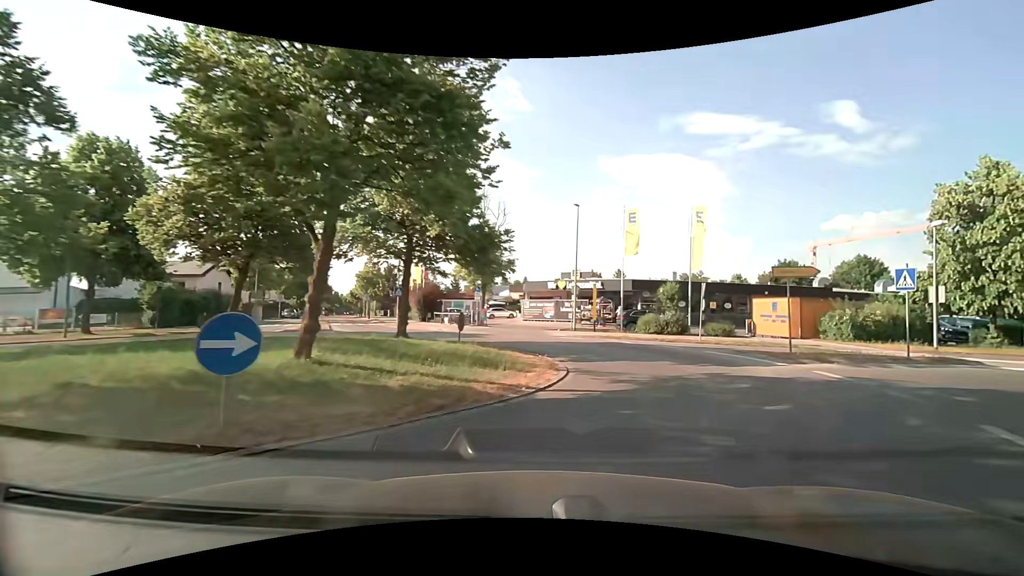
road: tertiary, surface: asphalt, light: Day
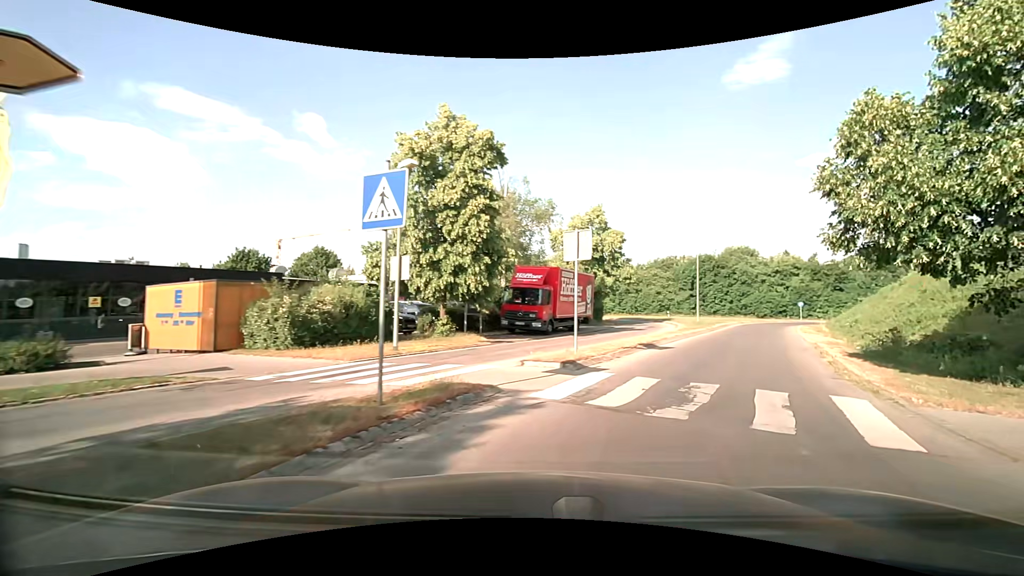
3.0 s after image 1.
(+6.7, +12.9) m; +55°
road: secondary_link
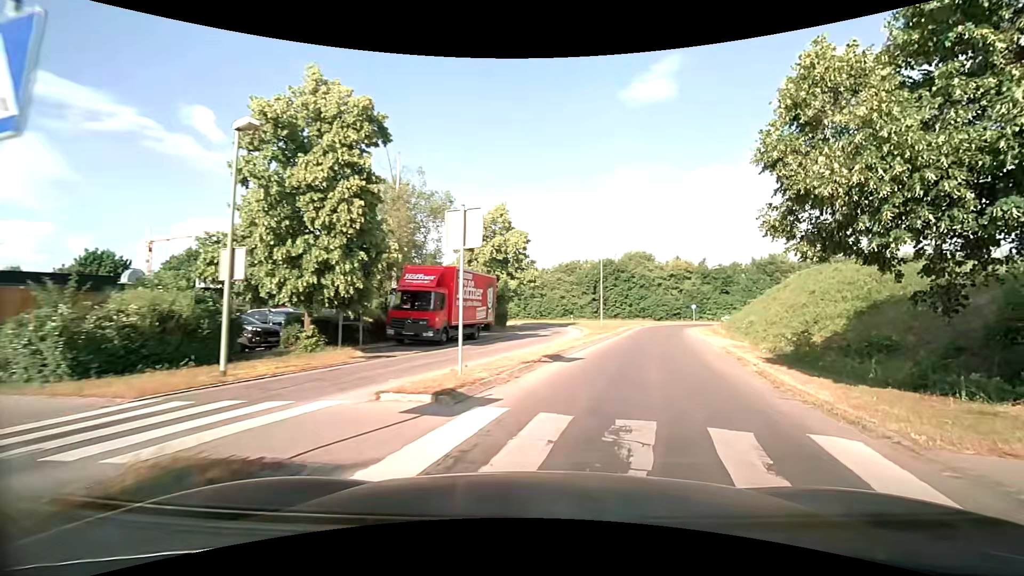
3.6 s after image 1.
(+0.4, +3.4) m; +11°
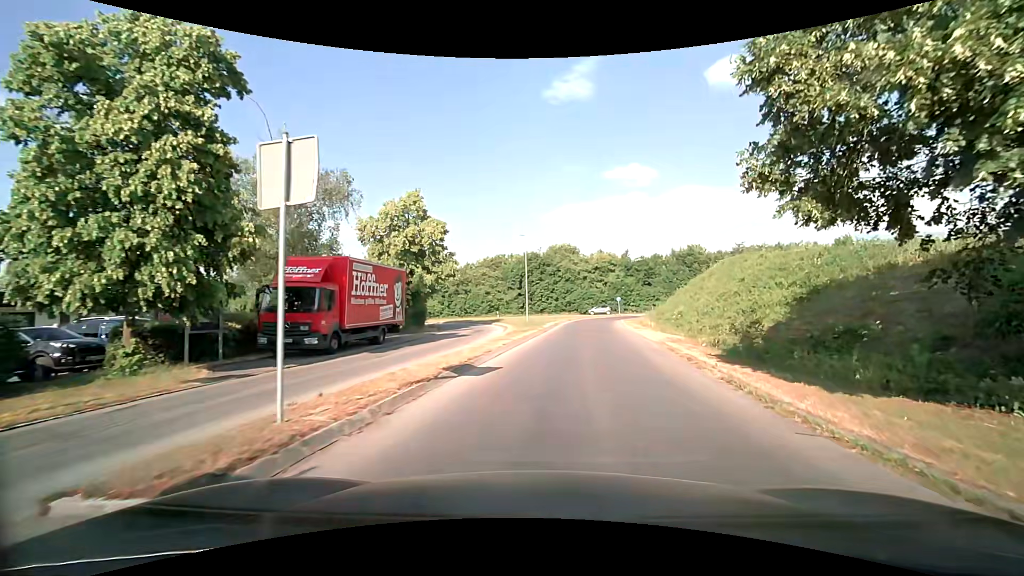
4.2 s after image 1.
(+0.3, +3.7) m; +7°
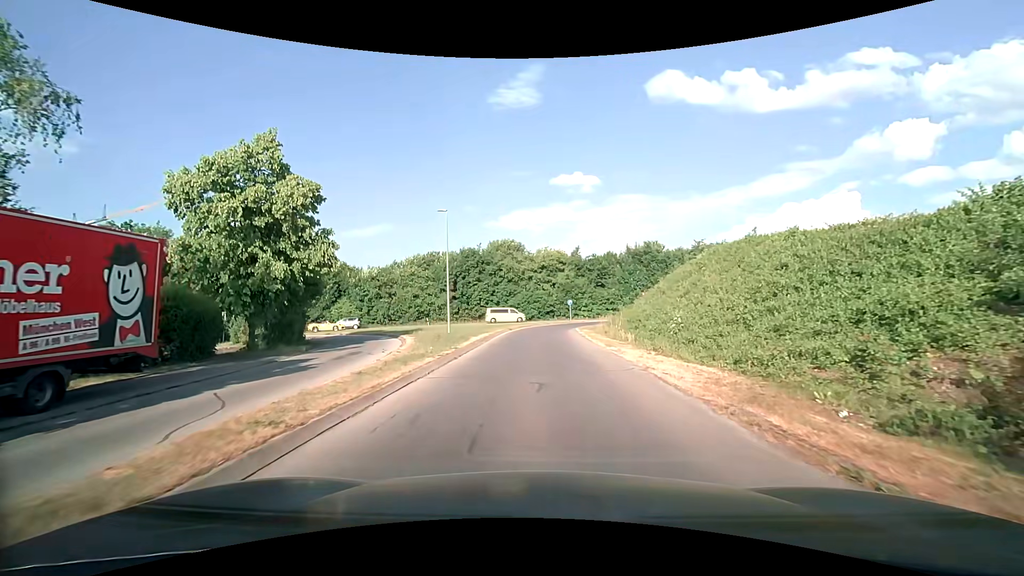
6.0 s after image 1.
(+1.3, +12.9) m; +8°
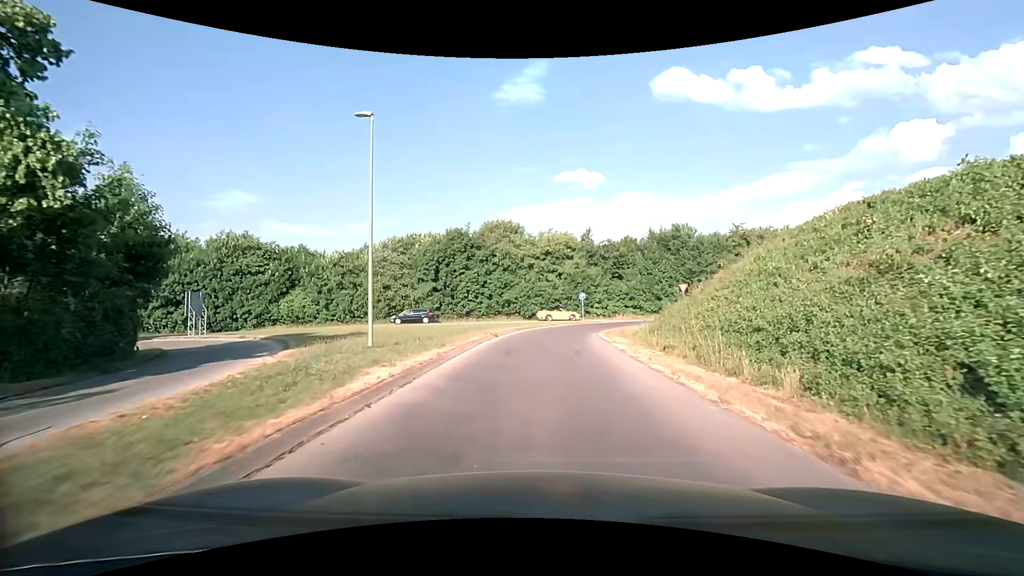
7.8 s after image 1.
(-0.1, +14.8) m; 0°
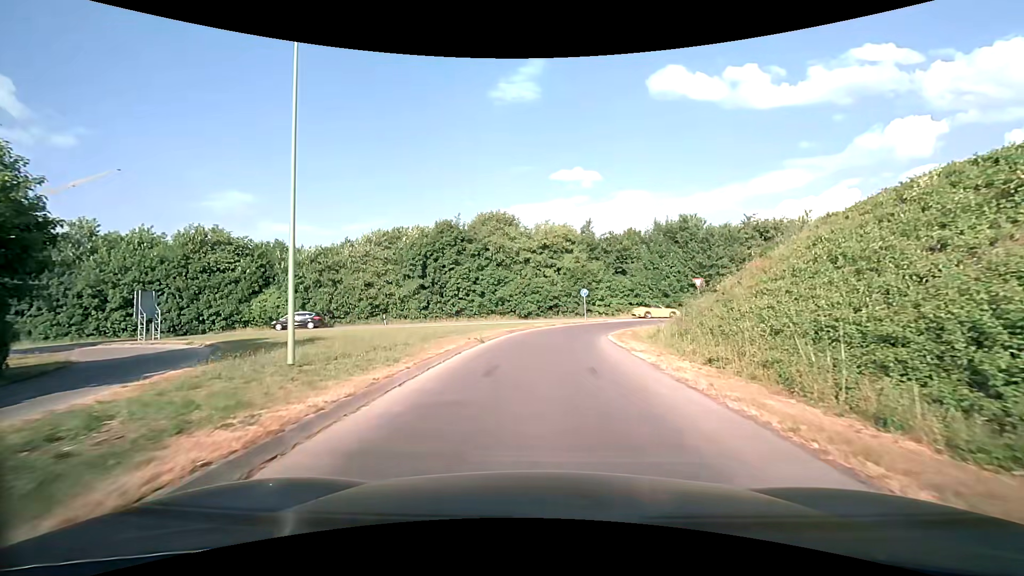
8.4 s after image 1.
(0.0, +4.9) m; 0°
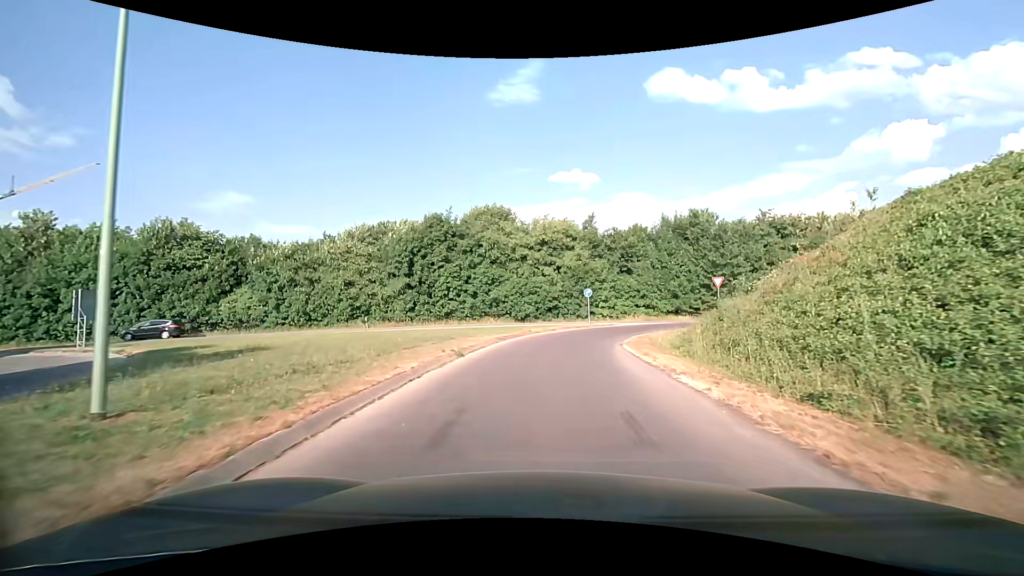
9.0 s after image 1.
(0.0, +4.7) m; 0°
(0, +10) (+1, +20) (+3, +30) (+9, +38) (+16, +44) (+26, +47) (+36, +49) (+46, +51) (+55, +53) (+65, +55) m
